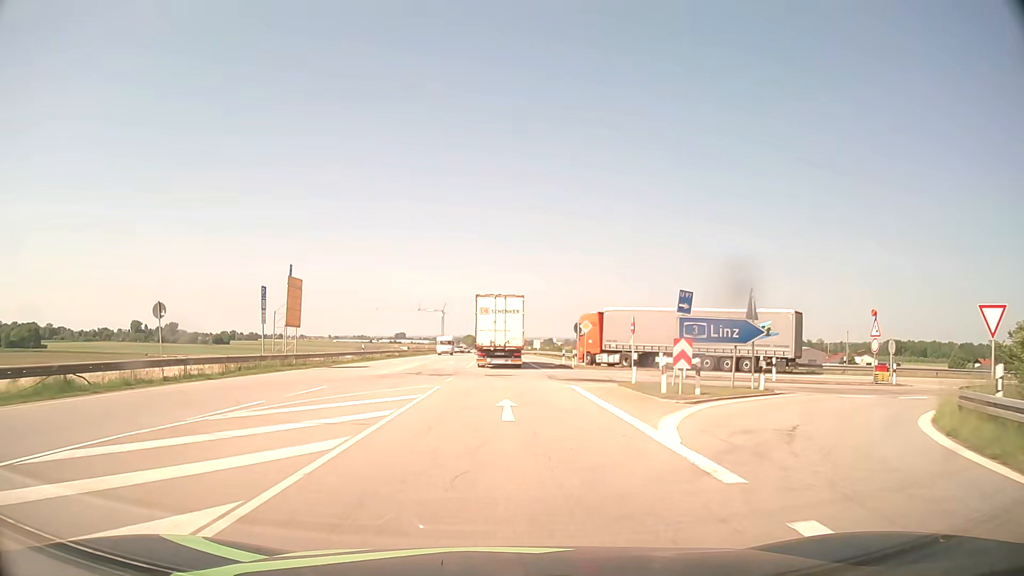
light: Day
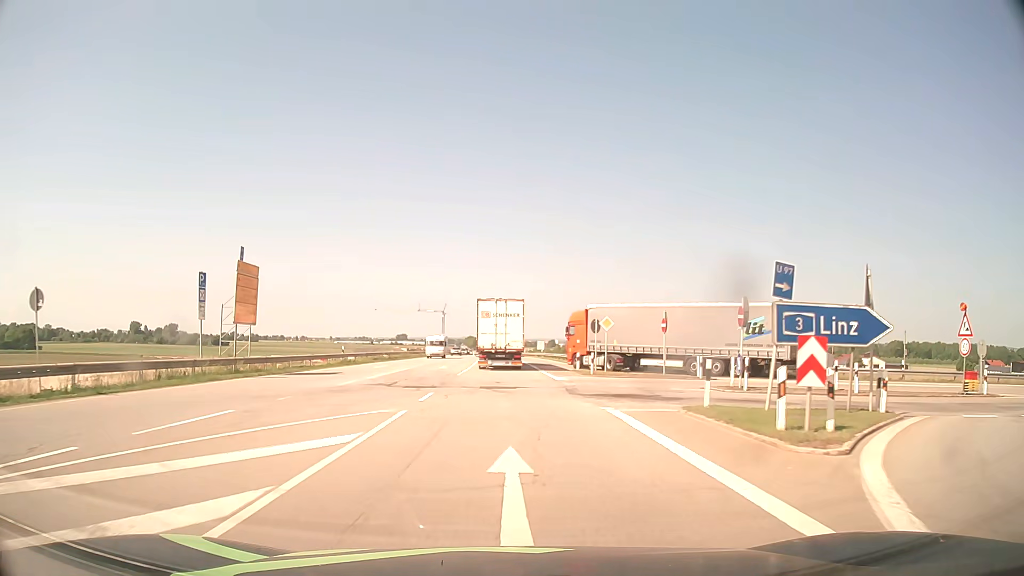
(0.0, +7.7) m; 0°
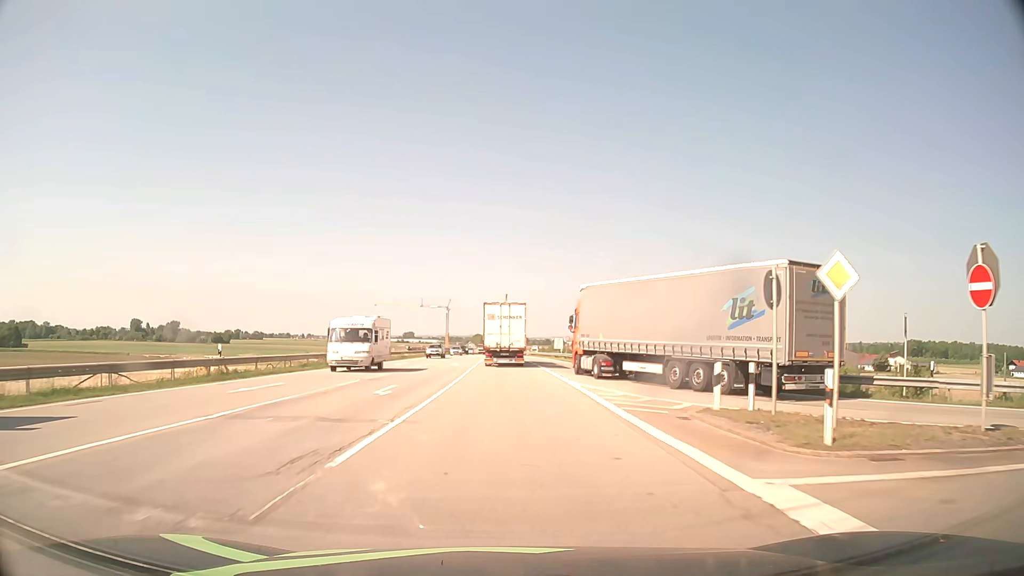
(-0.2, +23.0) m; -1°
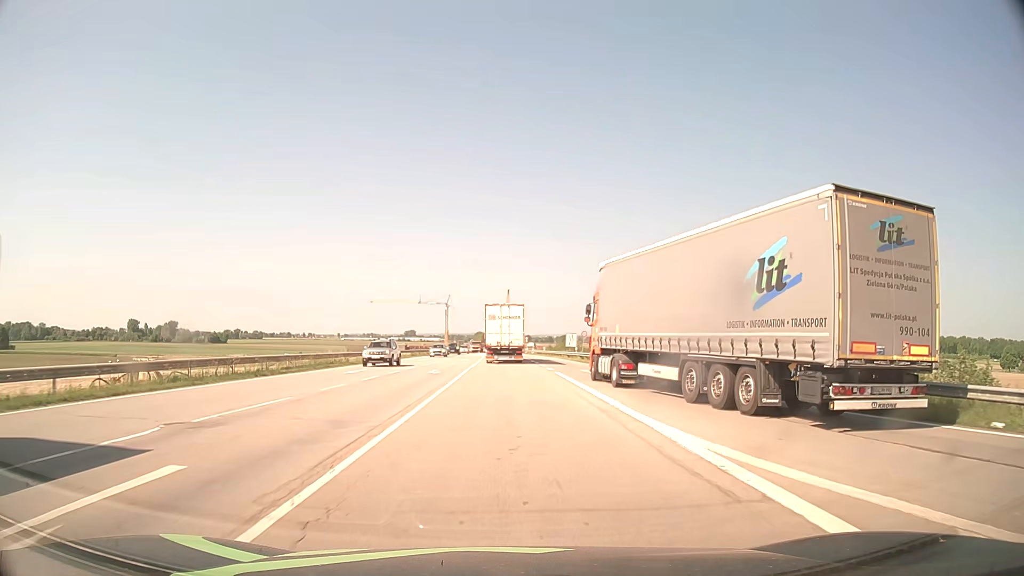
(+0.1, +15.3) m; 0°
(0, +10) (0, +20) (0, +30) (0, +40) (0, +50) (0, +60) (-1, +70) (-1, +80) (-1, +90) (-1, +100) m
